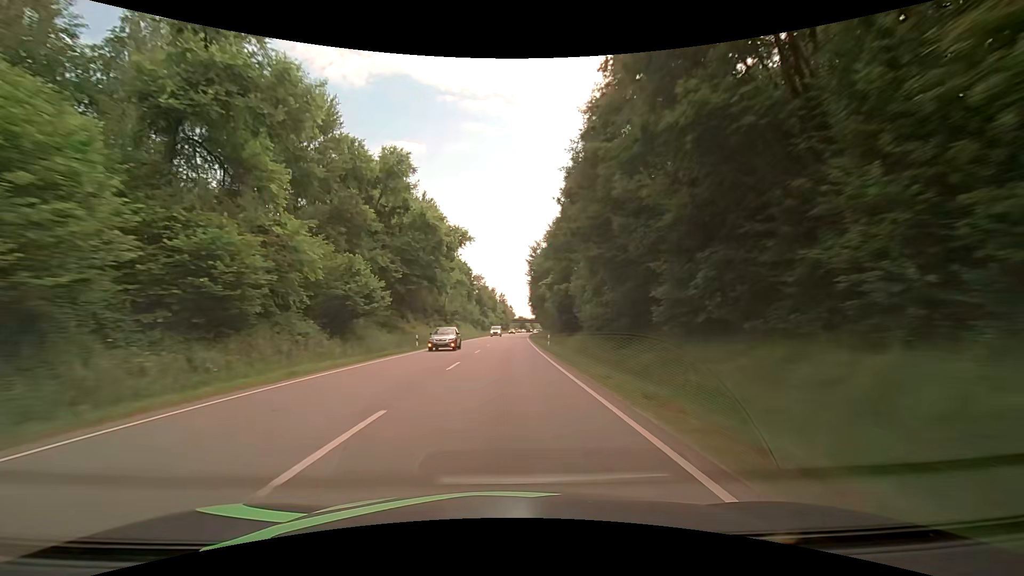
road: primary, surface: asphalt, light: Day
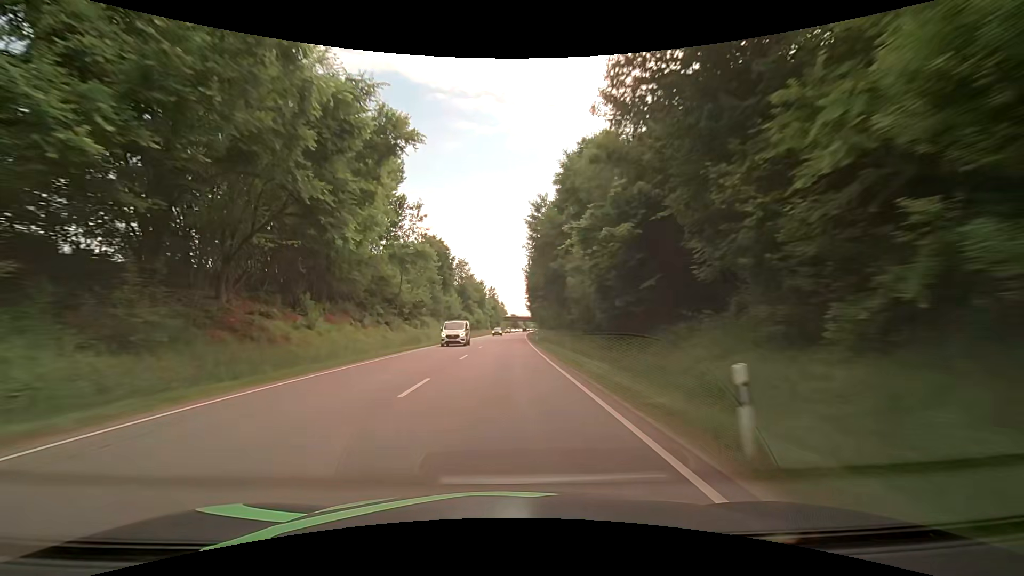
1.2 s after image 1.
(+0.4, +31.6) m; +1°
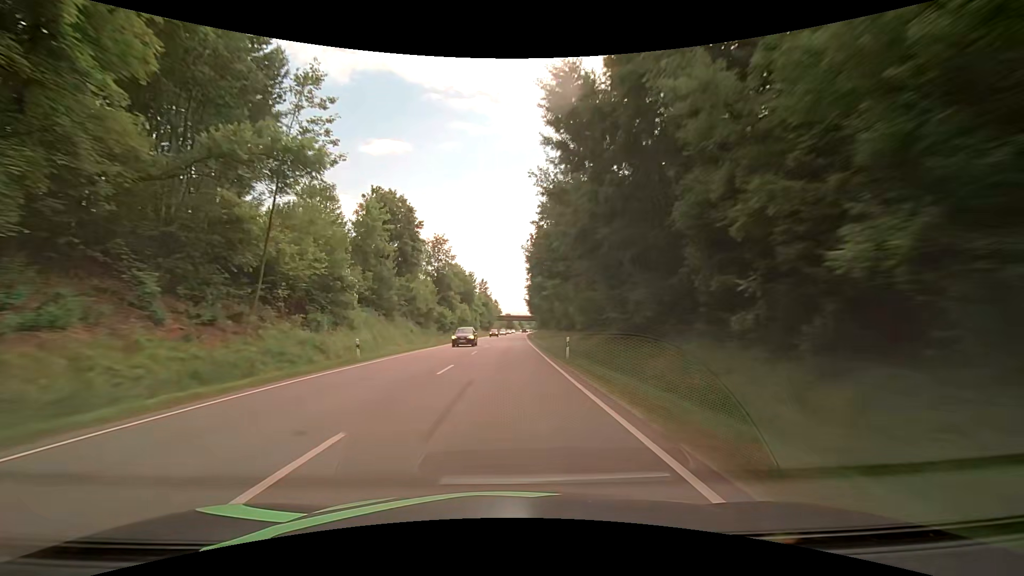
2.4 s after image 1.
(+0.1, +31.6) m; +1°
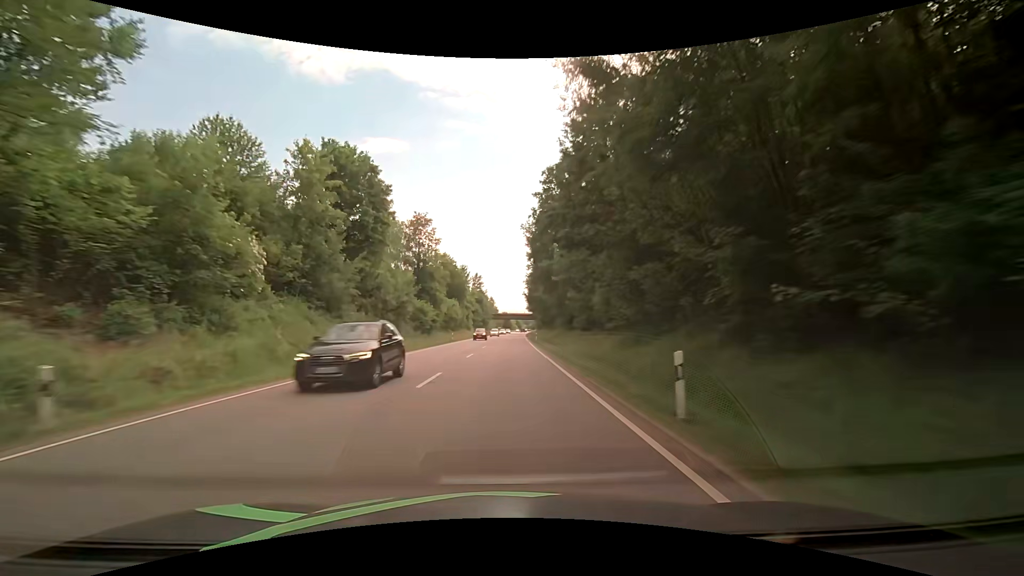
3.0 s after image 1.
(0.0, +15.8) m; 0°
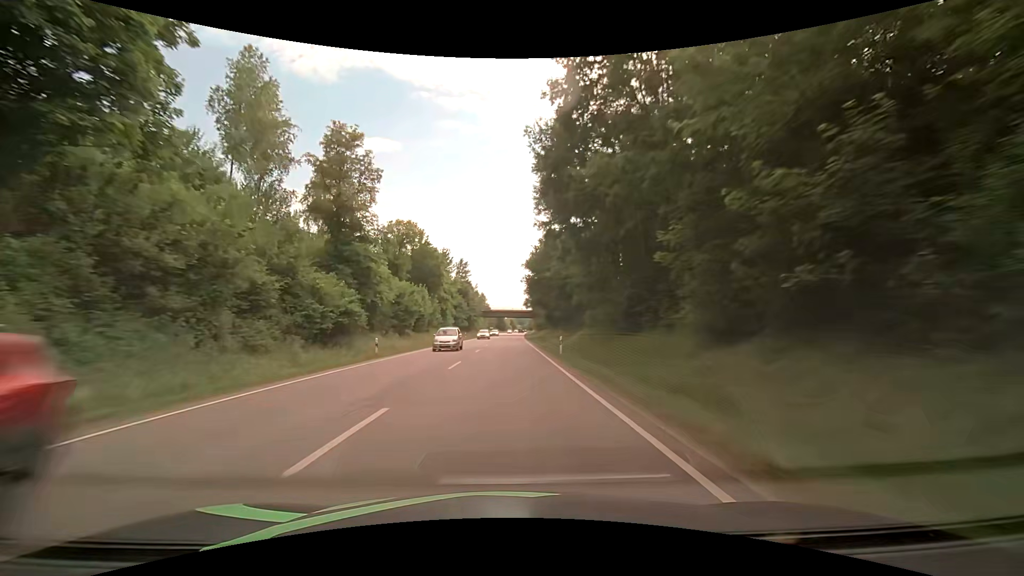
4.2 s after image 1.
(+0.3, +31.6) m; +1°
(0, +10) (0, +20) (0, +30) (0, +40) (0, +50) (+1, +60) (+1, +70) (+1, +80) (+1, +90) (+2, +100) m
